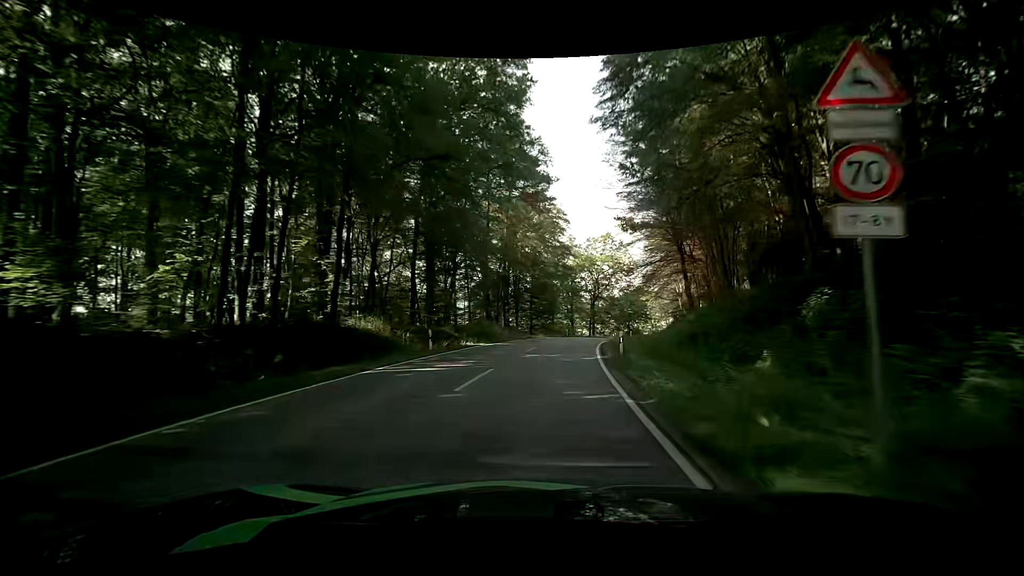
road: tertiary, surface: asphalt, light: Day
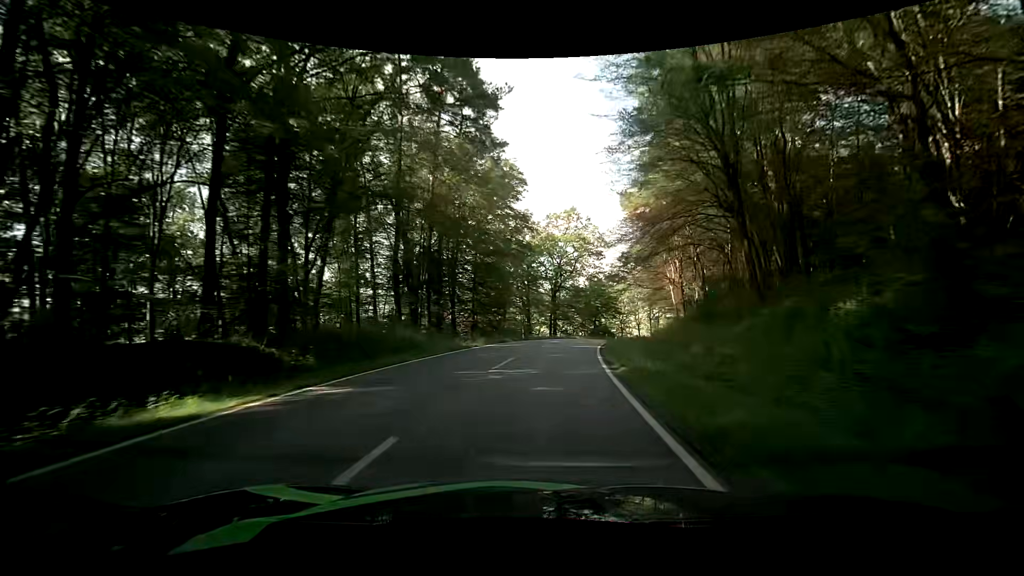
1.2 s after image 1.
(+1.2, +20.1) m; +6°
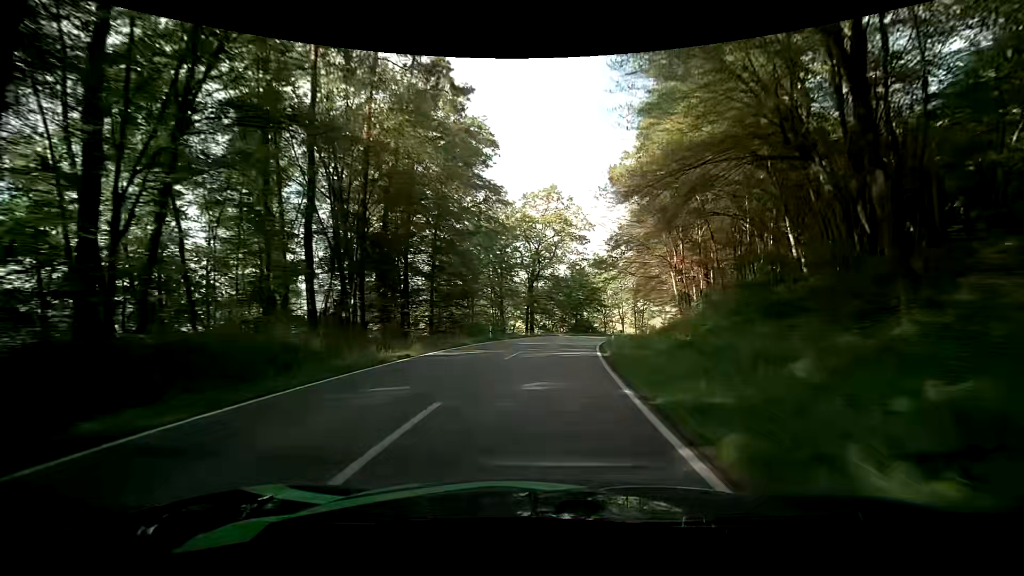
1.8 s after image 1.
(+0.2, +10.2) m; +4°
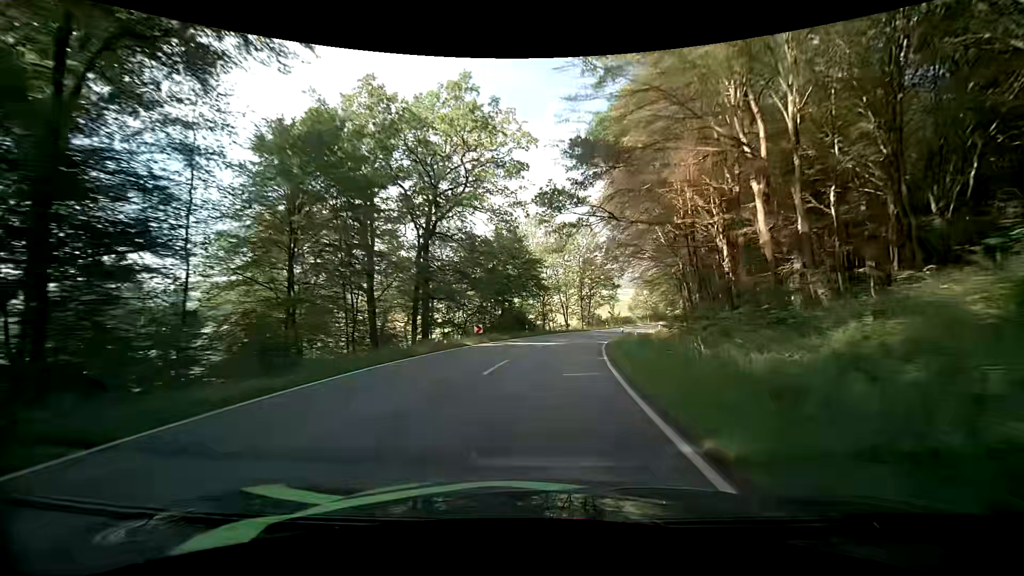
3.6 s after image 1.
(+1.8, +29.4) m; +8°
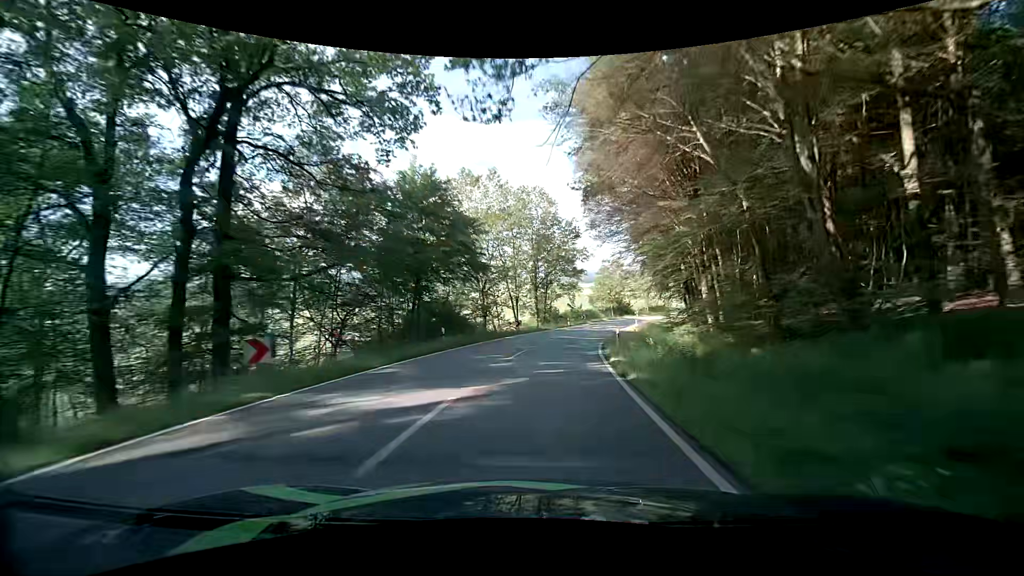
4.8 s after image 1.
(+1.2, +19.4) m; +6°
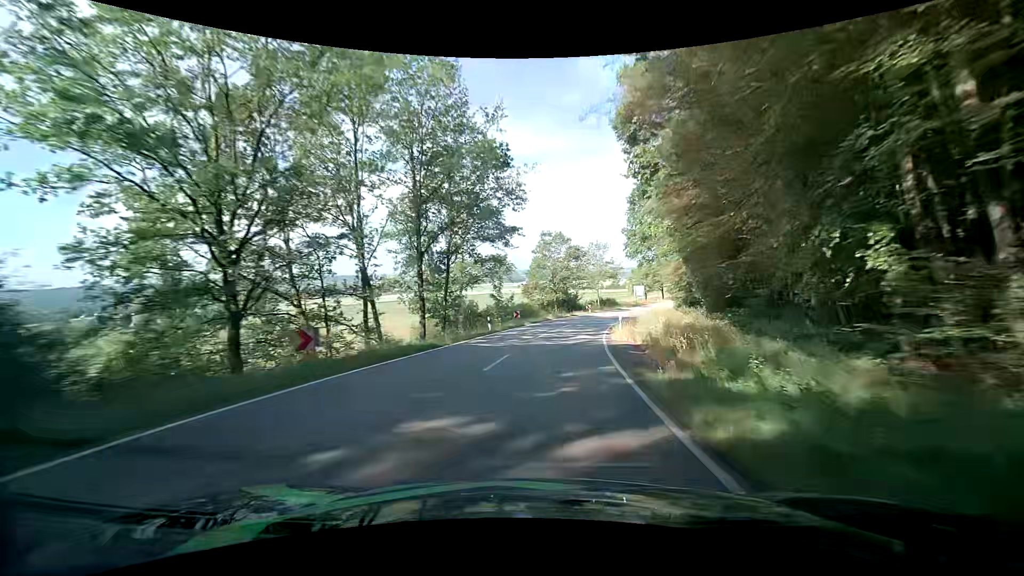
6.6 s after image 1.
(+2.6, +30.2) m; +9°
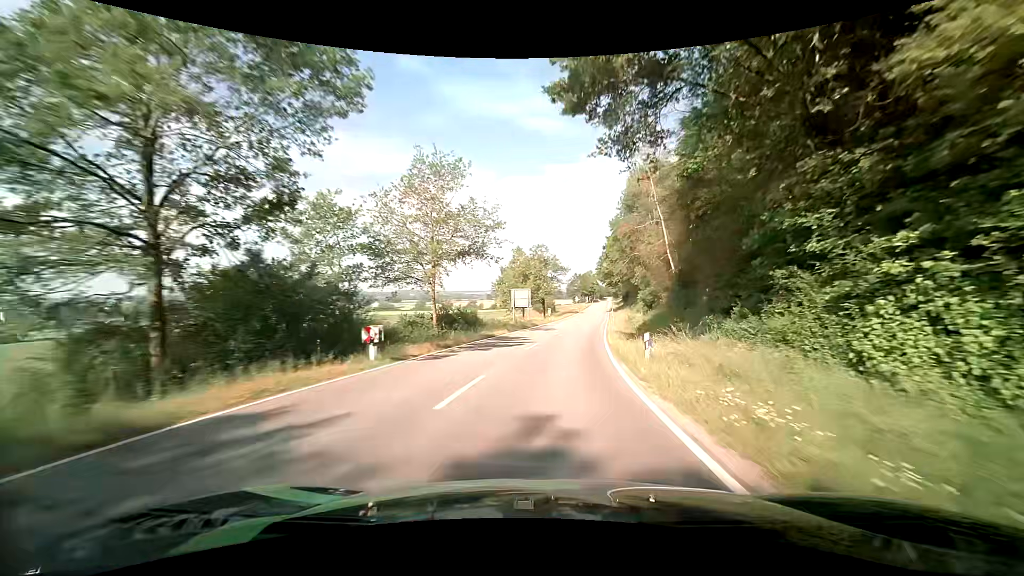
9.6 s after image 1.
(+7.4, +53.0) m; +16°
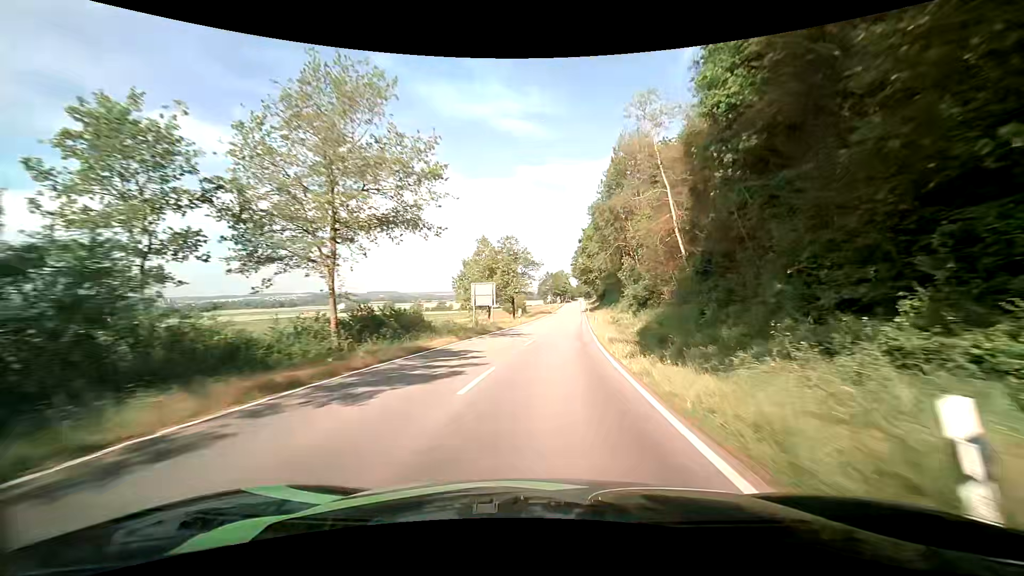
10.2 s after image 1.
(+0.3, +11.1) m; +3°
(0, +10) (+1, +20) (+2, +30) (+3, +40) (+4, +50) (+5, +60) (+6, +70) (+6, +80) (+7, +90) (+8, +100) m
